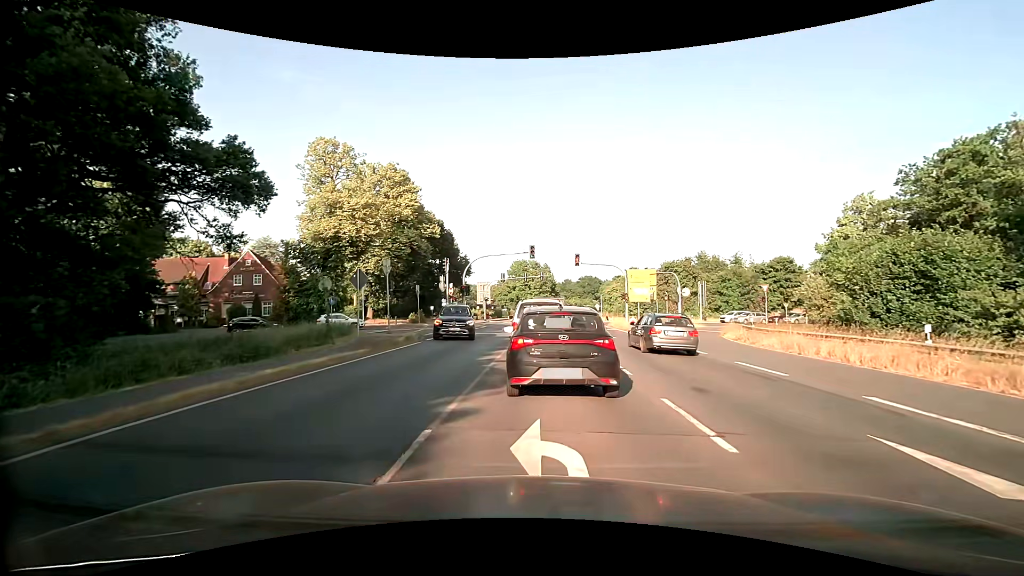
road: primary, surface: asphalt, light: Day
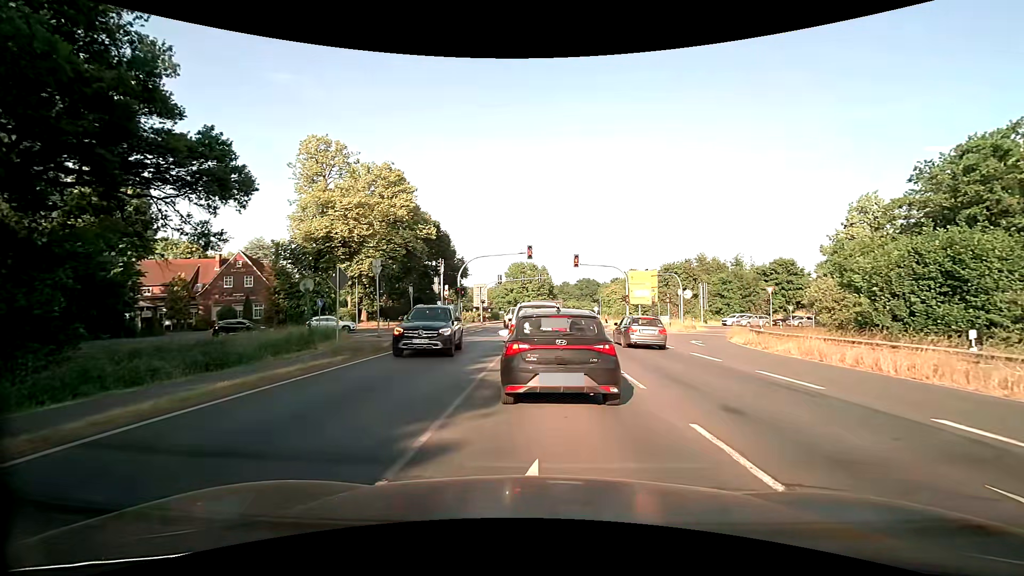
(0.0, +1.6) m; +1°
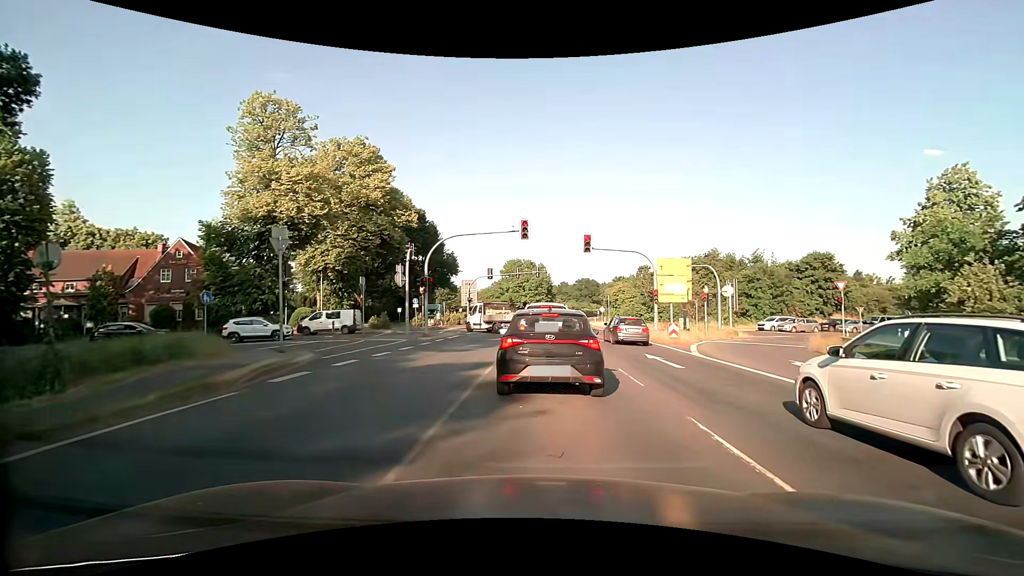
(-0.2, +11.8) m; 0°
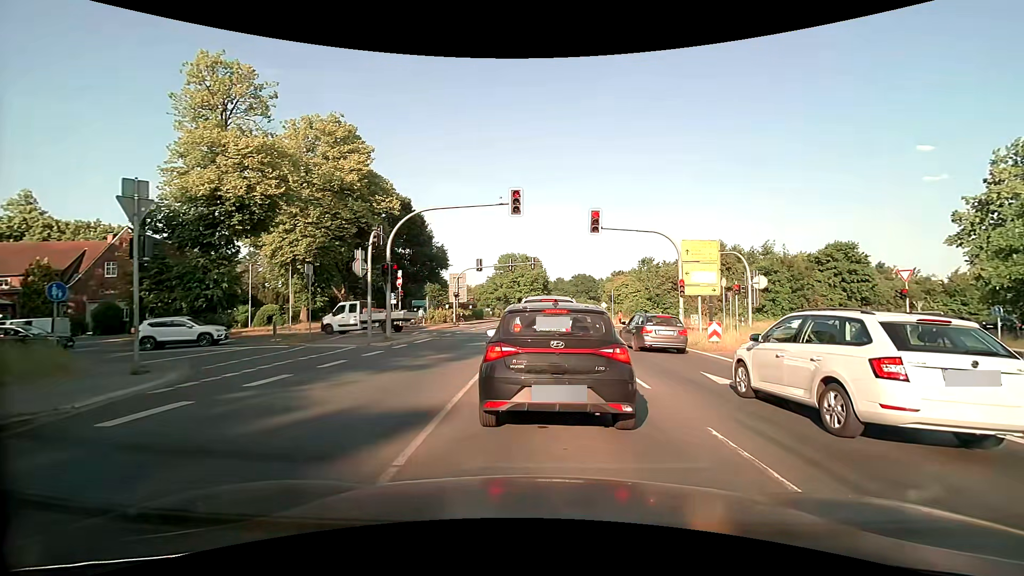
(0.0, +6.6) m; 0°
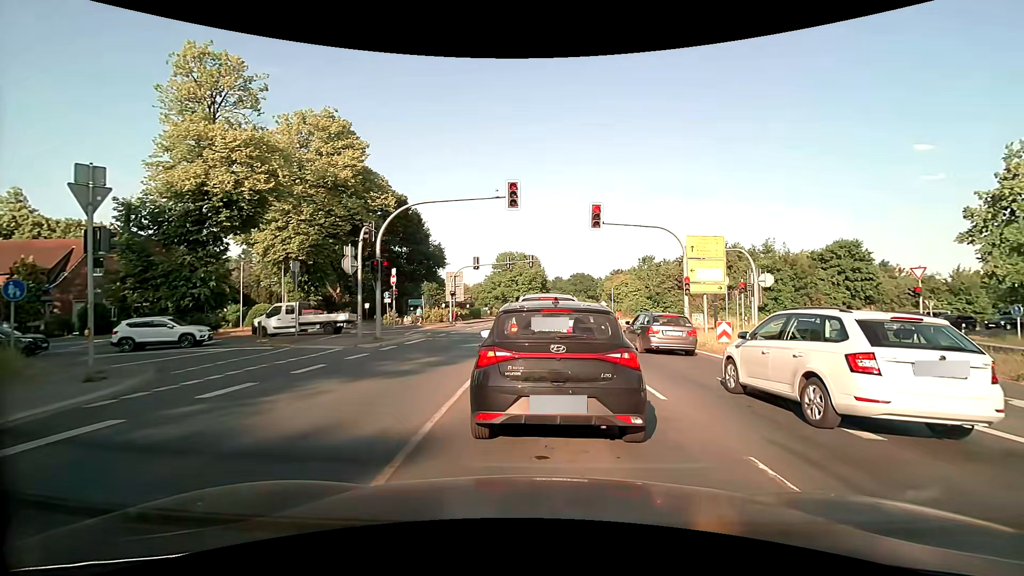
(0.0, +1.1) m; -2°
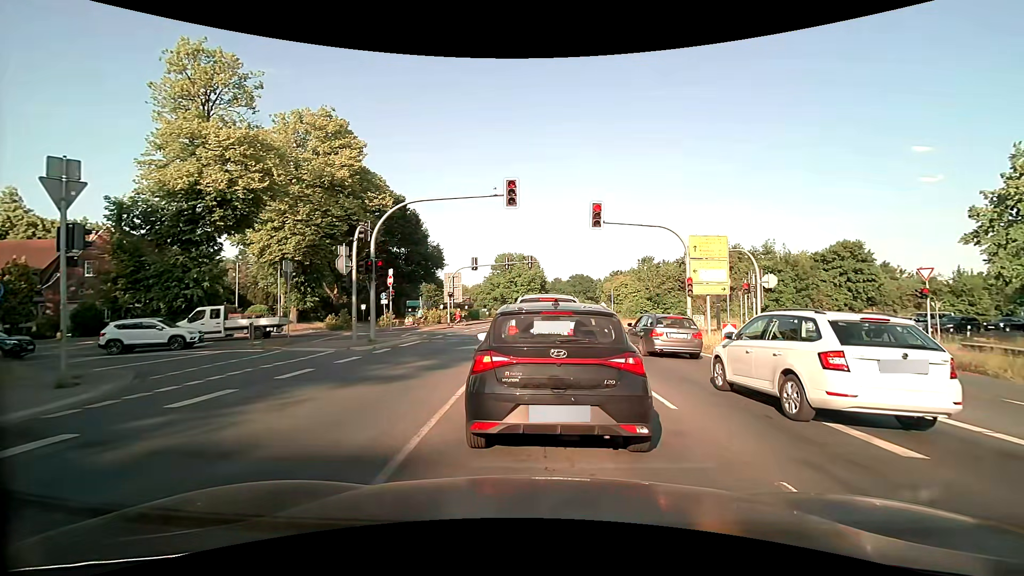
(0.0, +0.6) m; 0°
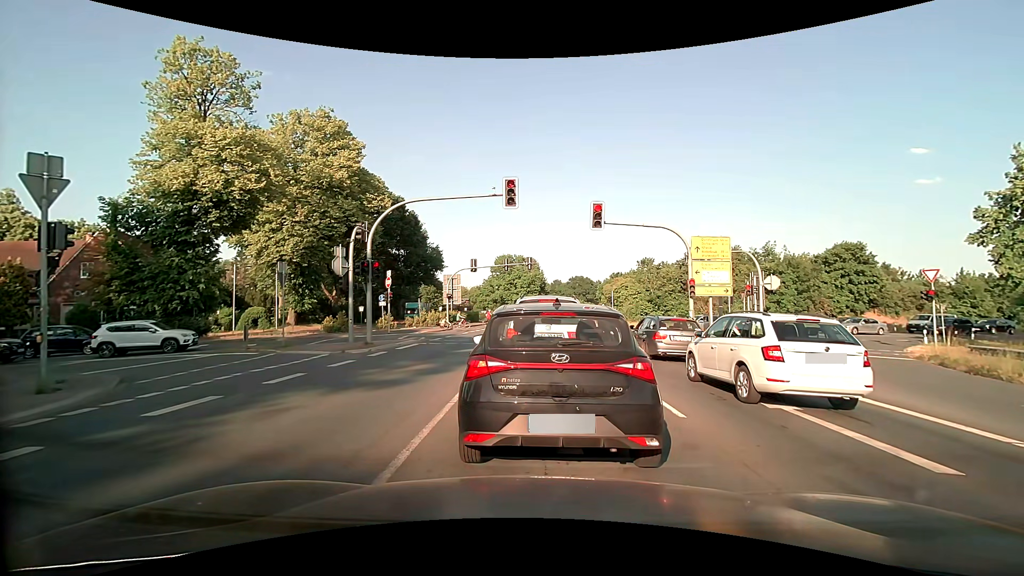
(0.0, +0.5) m; 0°
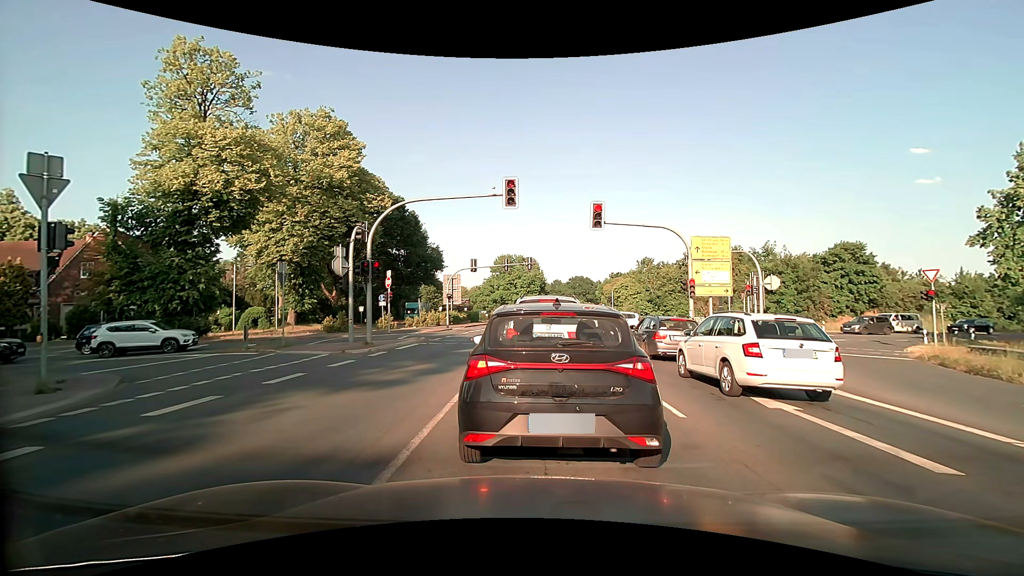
(0.0, 0.0) m; 0°
(0, +10) (+1, +20) (-2, +29) (-10, +35) (-20, +34) (-30, +31) (-39, +27) (-49, +24) (-58, +21) (-68, +18) m
